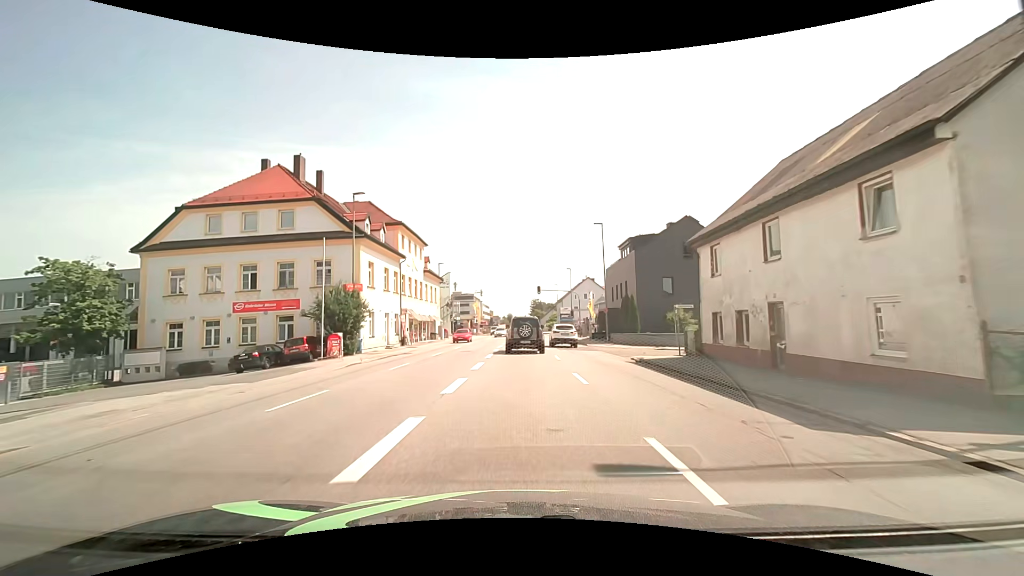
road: tertiary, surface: asphalt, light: Day
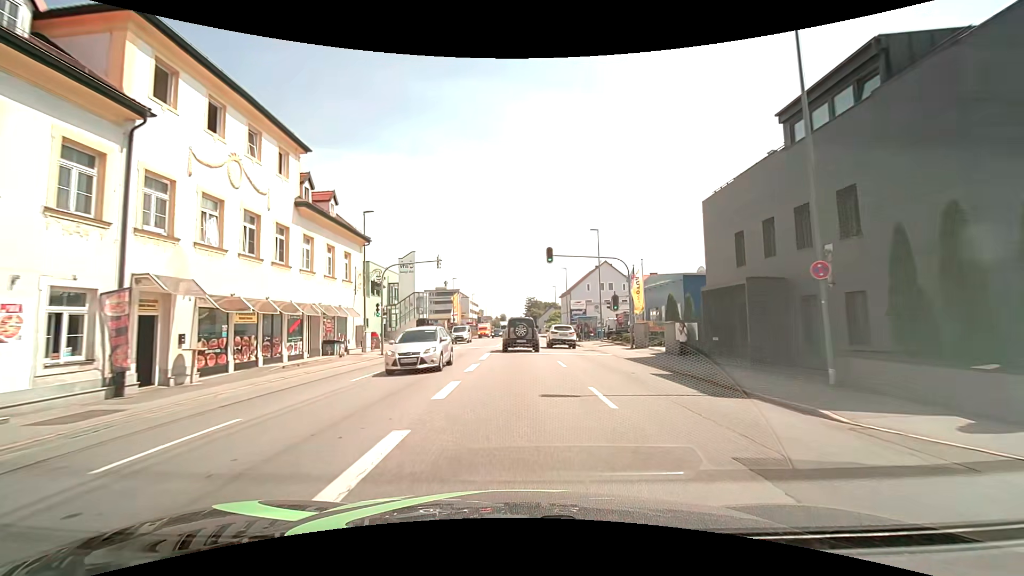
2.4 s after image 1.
(+0.1, +30.8) m; +1°
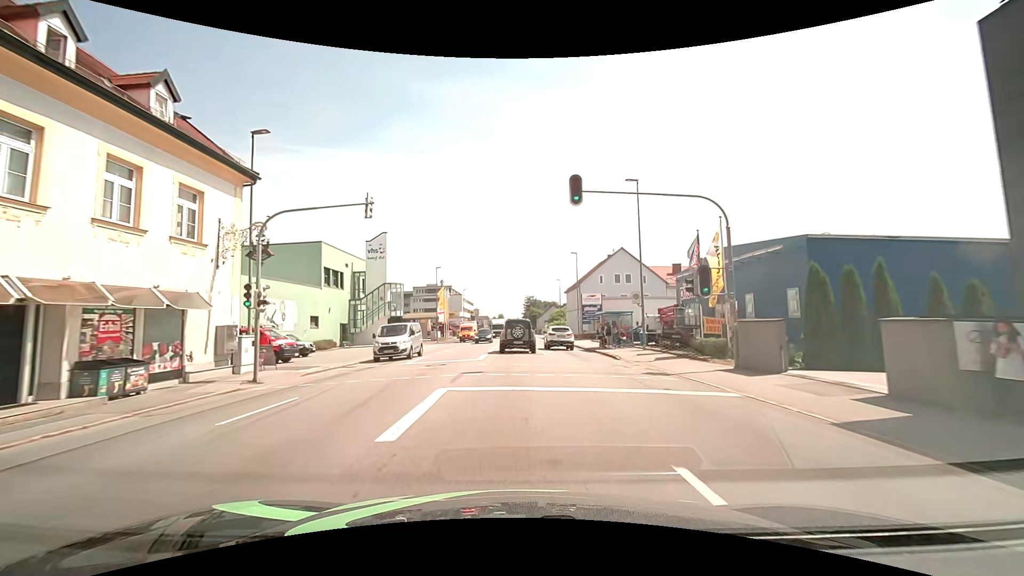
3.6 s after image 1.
(0.0, +15.4) m; 0°
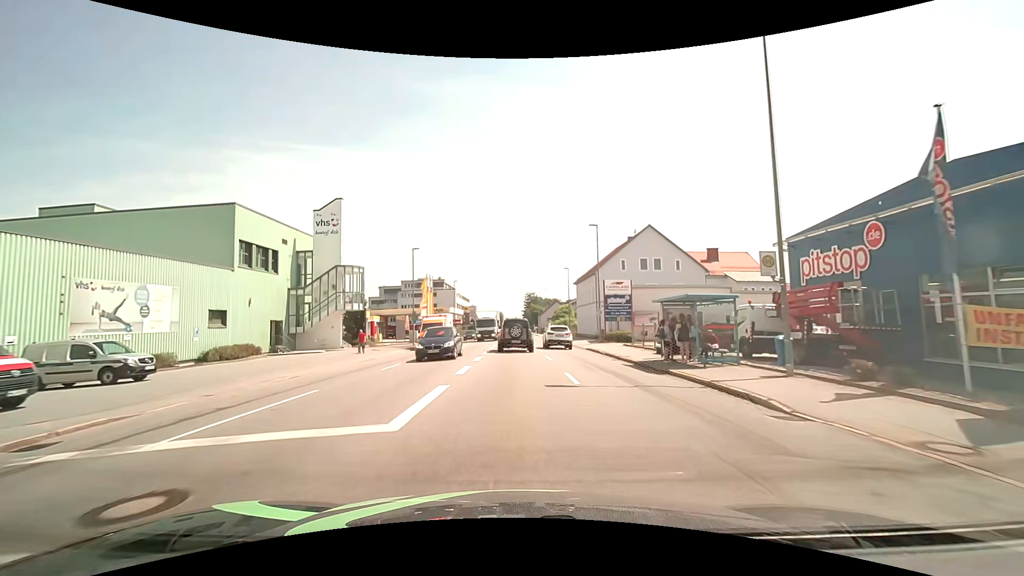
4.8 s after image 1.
(-0.1, +15.3) m; 0°
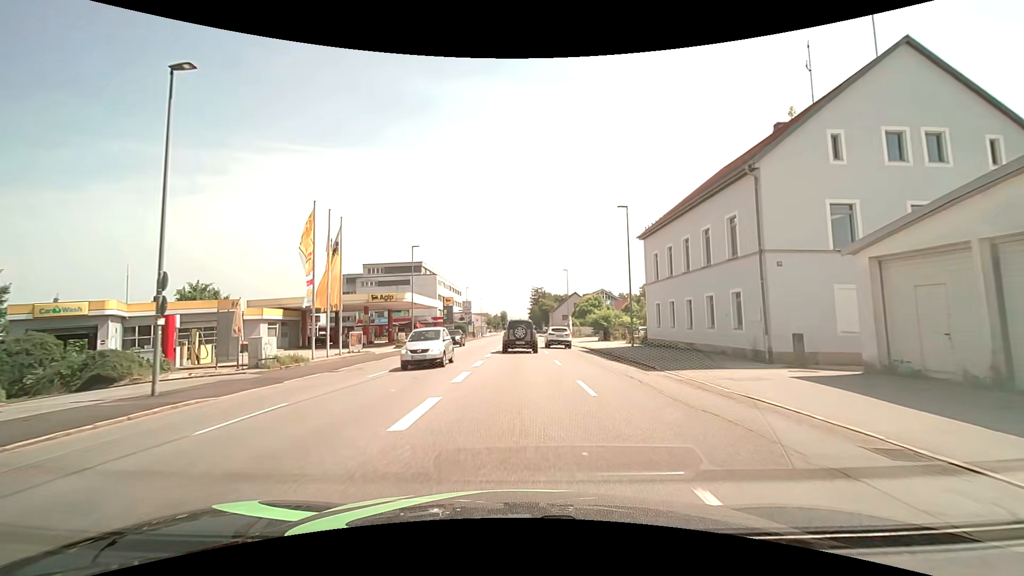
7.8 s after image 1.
(-0.3, +38.1) m; -1°
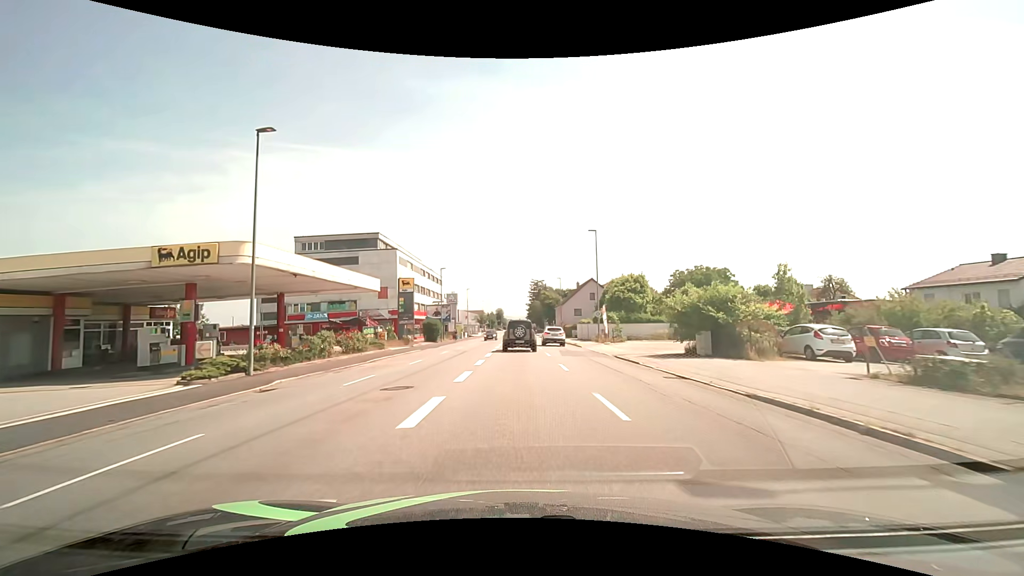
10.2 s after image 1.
(0.0, +29.8) m; 0°
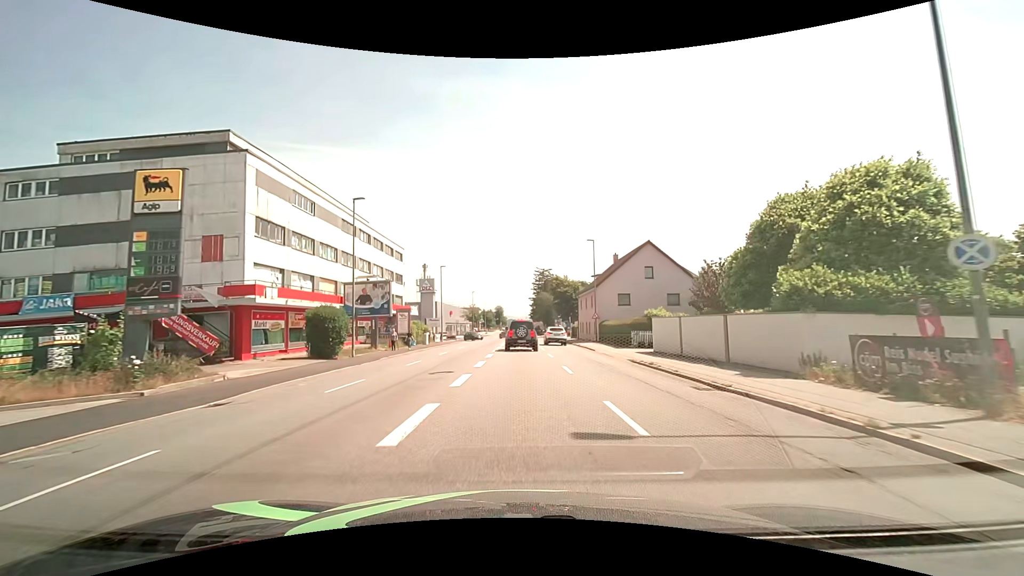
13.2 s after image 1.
(-0.1, +37.2) m; 0°
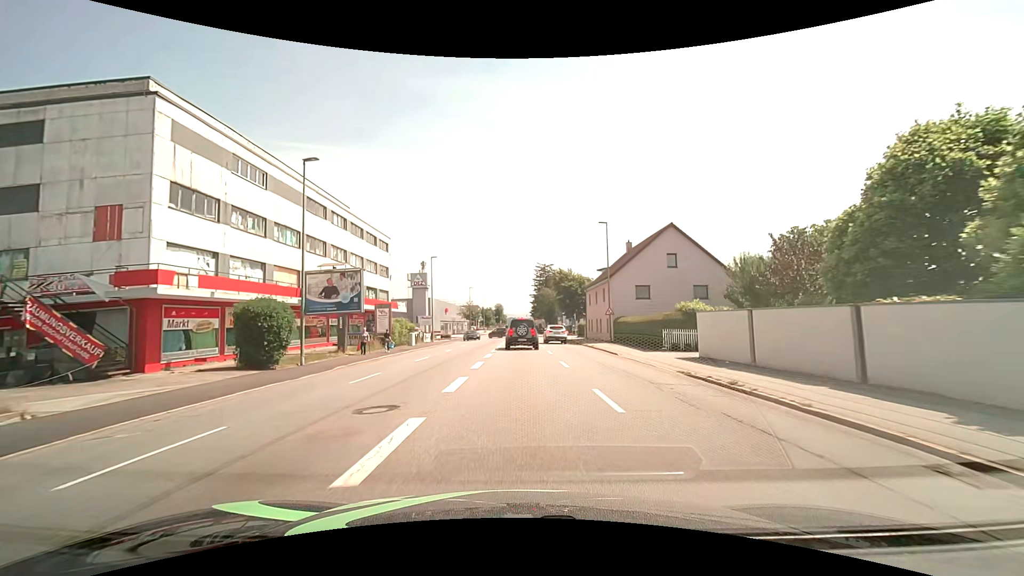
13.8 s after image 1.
(0.0, +7.4) m; 0°
(0, +10) (0, +20) (0, +30) (0, +40) (0, +50) (0, +60) (0, +70) (0, +80) (0, +90) (0, +100) m
